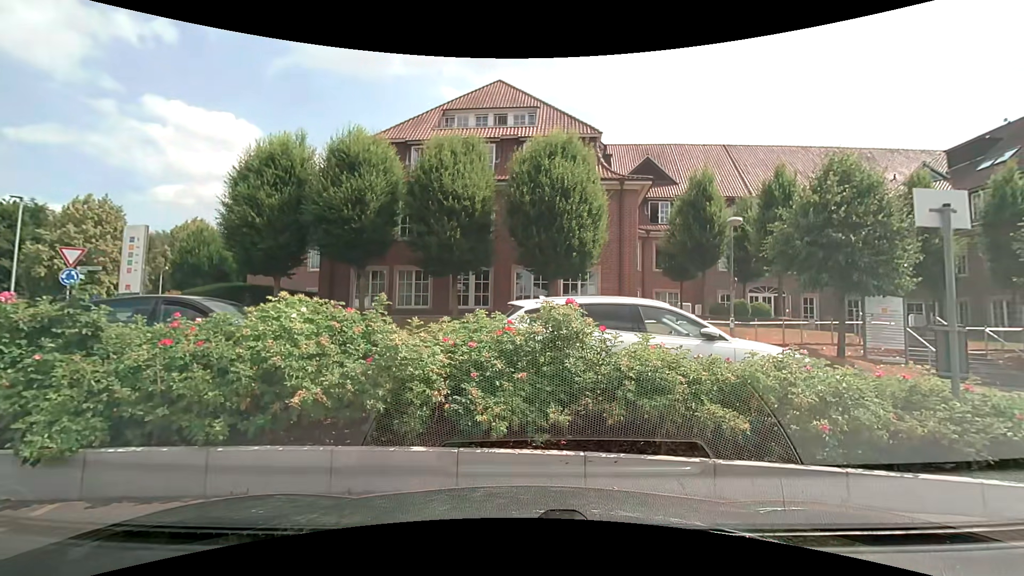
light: Day
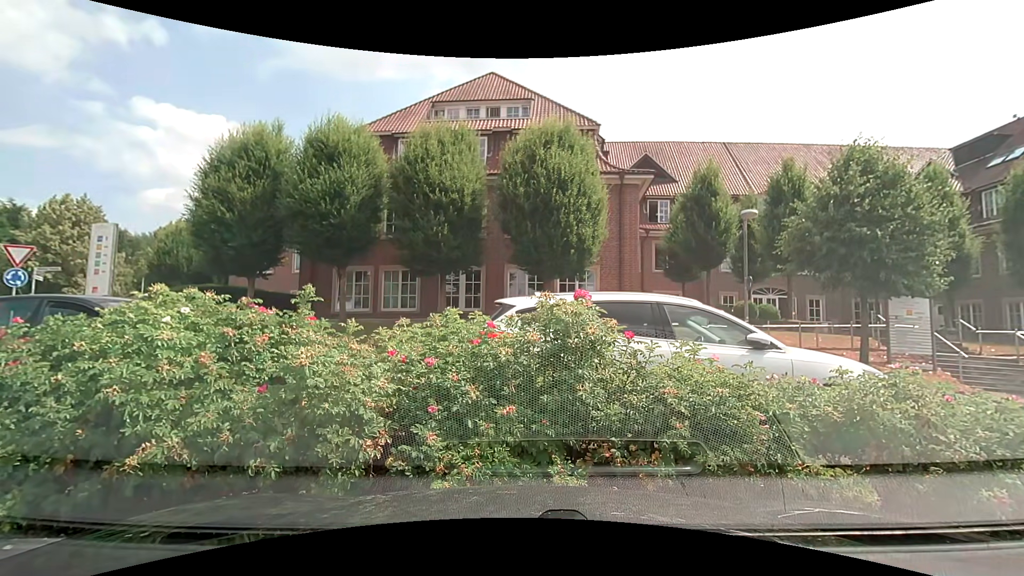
(-0.1, +1.5) m; -2°
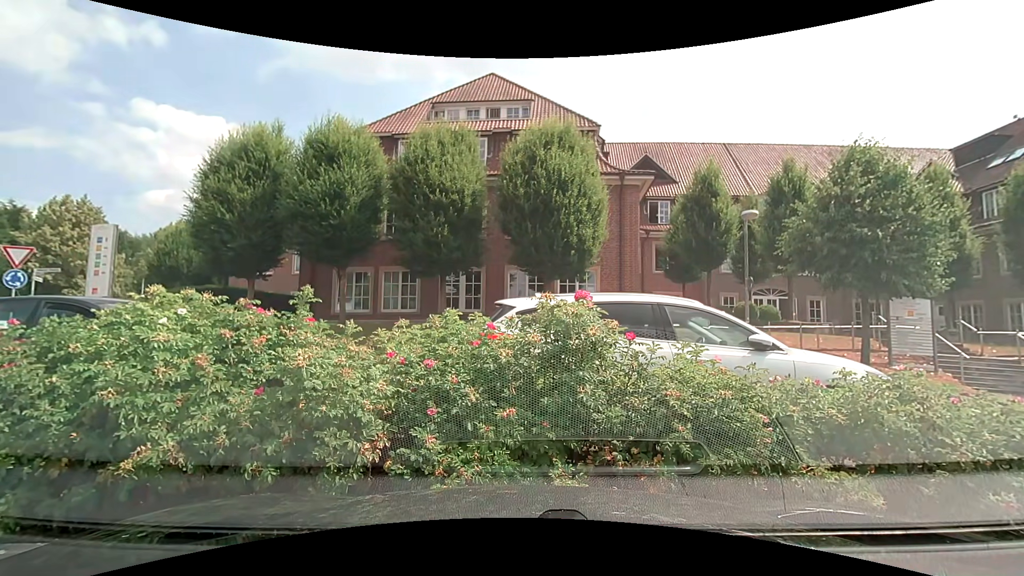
(0.0, 0.0) m; 0°
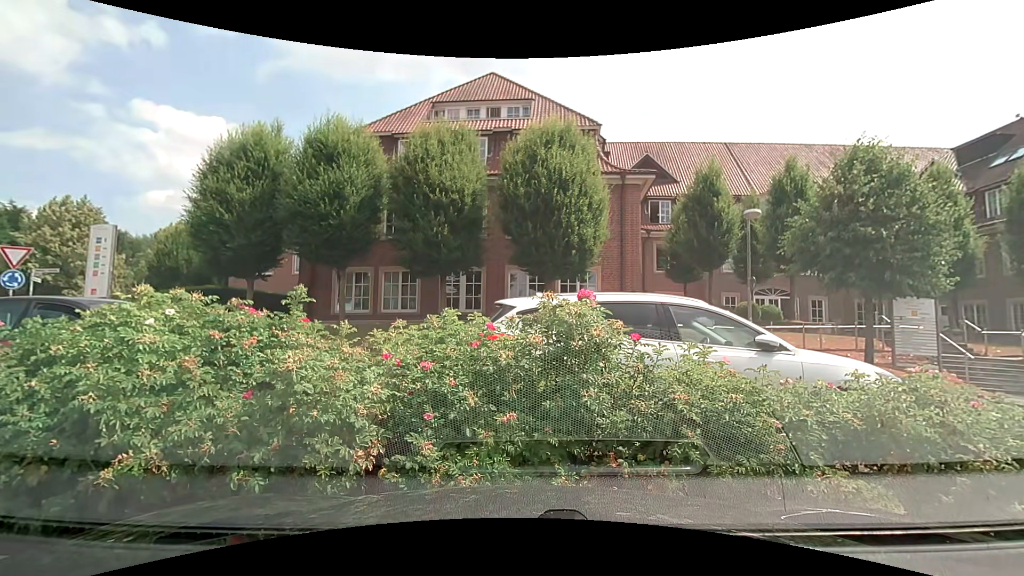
(0.0, +0.1) m; 0°
